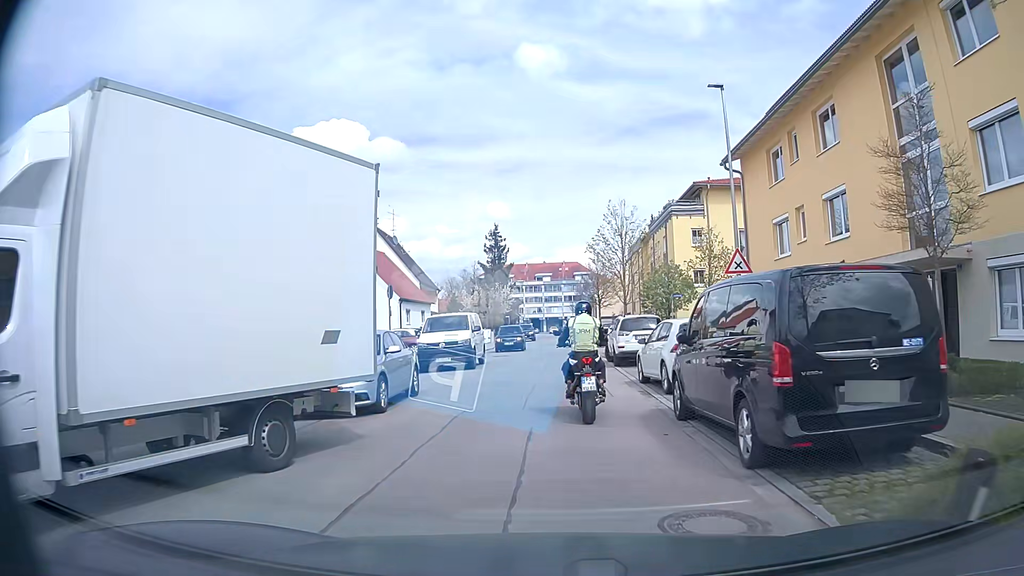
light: Day
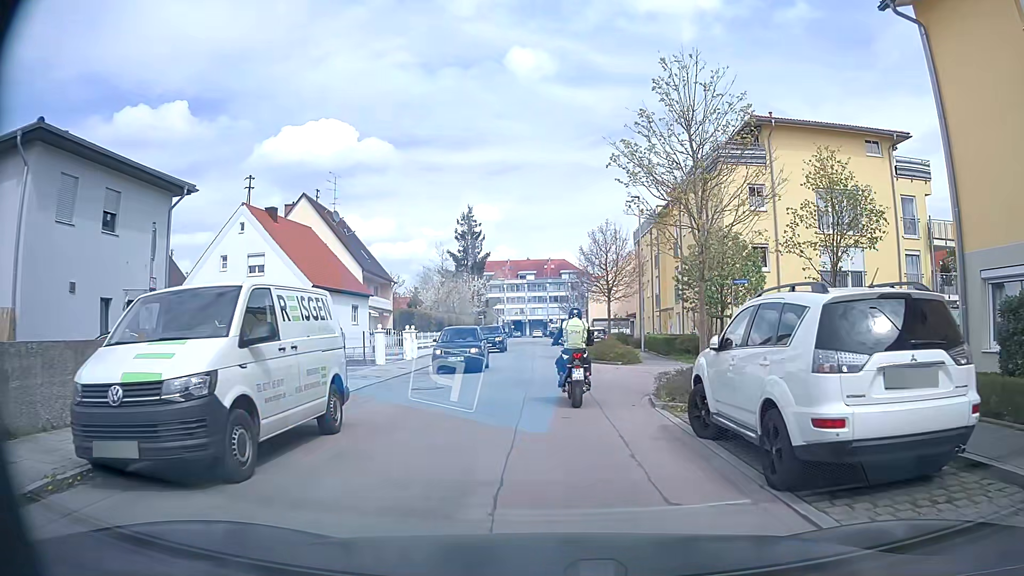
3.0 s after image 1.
(-0.3, +16.9) m; -1°
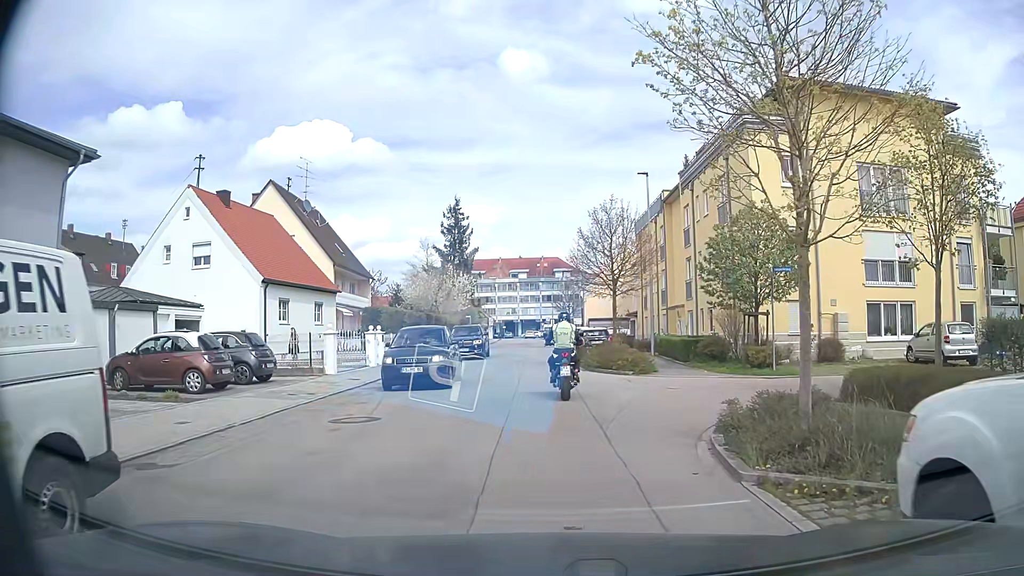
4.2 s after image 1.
(+0.1, +5.6) m; 0°
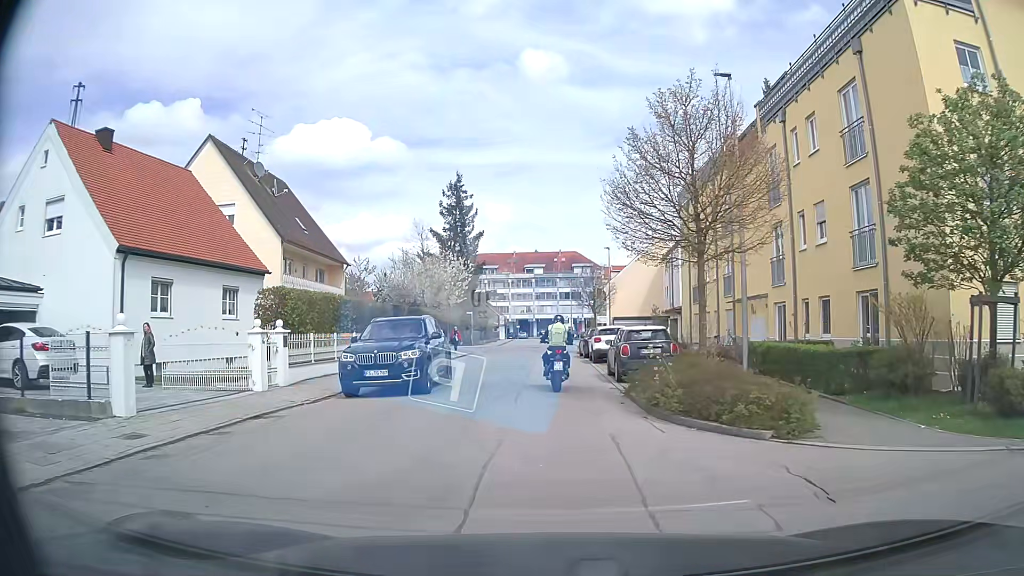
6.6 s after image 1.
(+0.2, +12.5) m; -1°
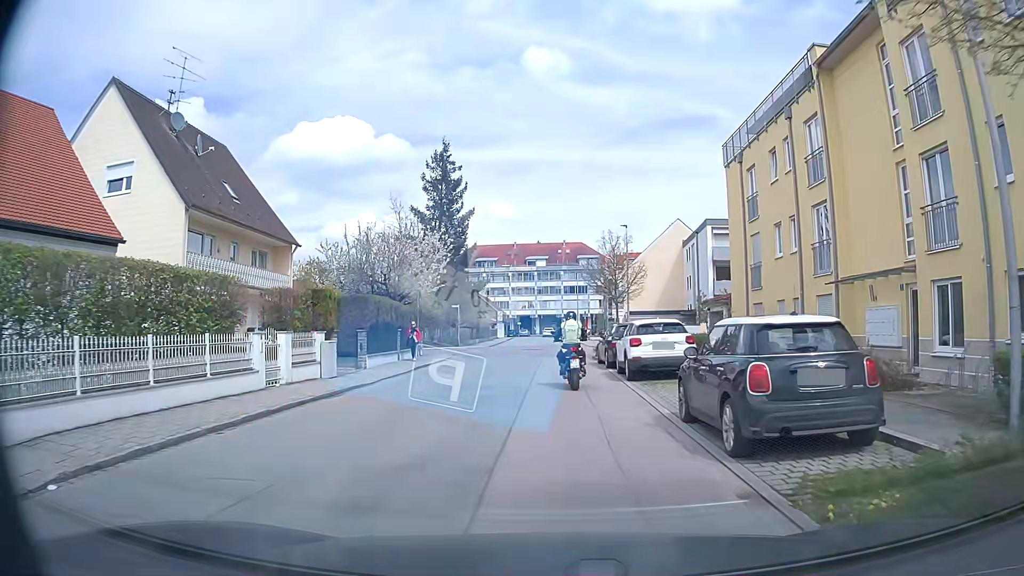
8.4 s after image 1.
(+0.2, +10.9) m; +1°
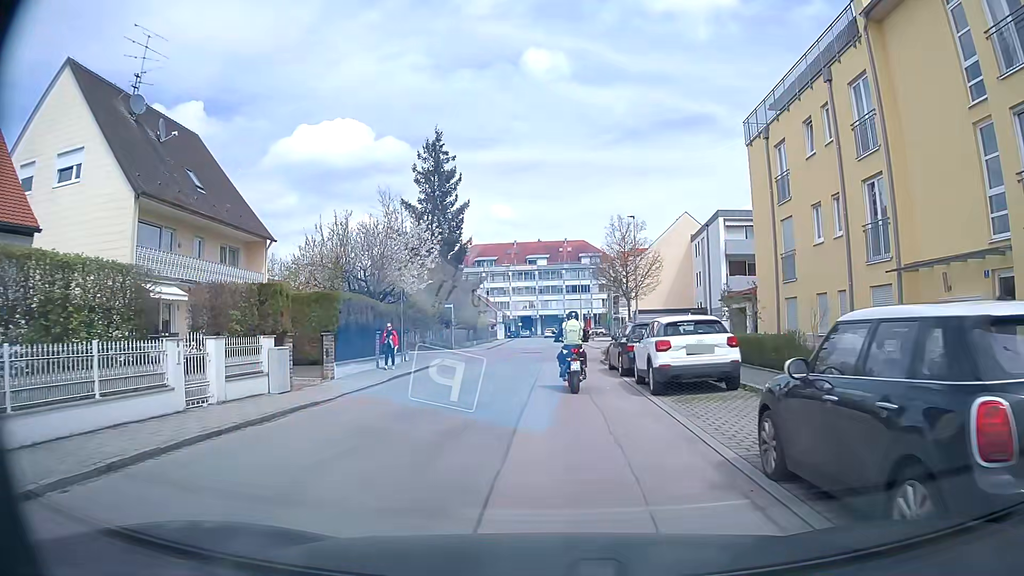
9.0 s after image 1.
(0.0, +3.8) m; 0°
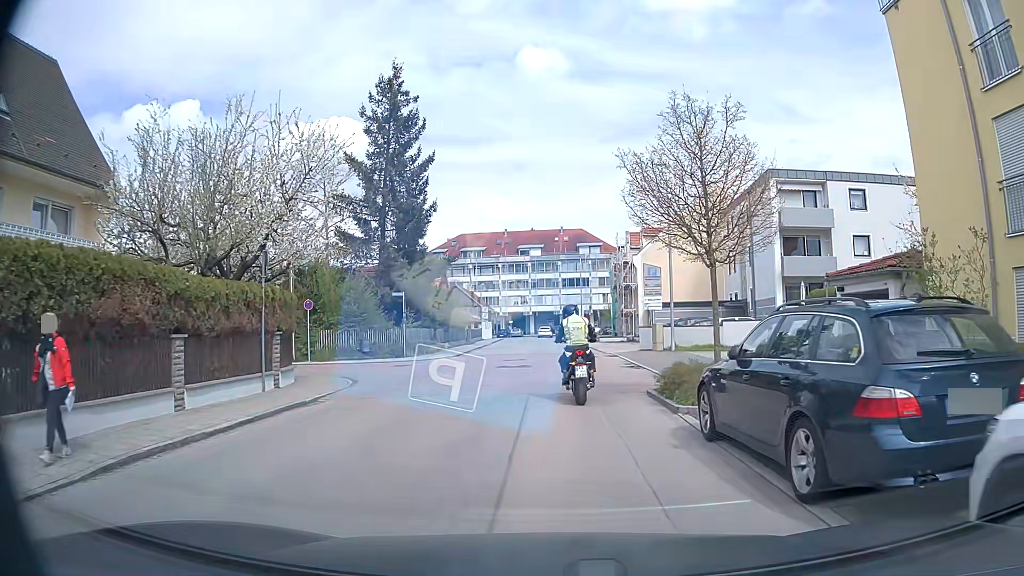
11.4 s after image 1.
(-0.1, +13.5) m; 0°
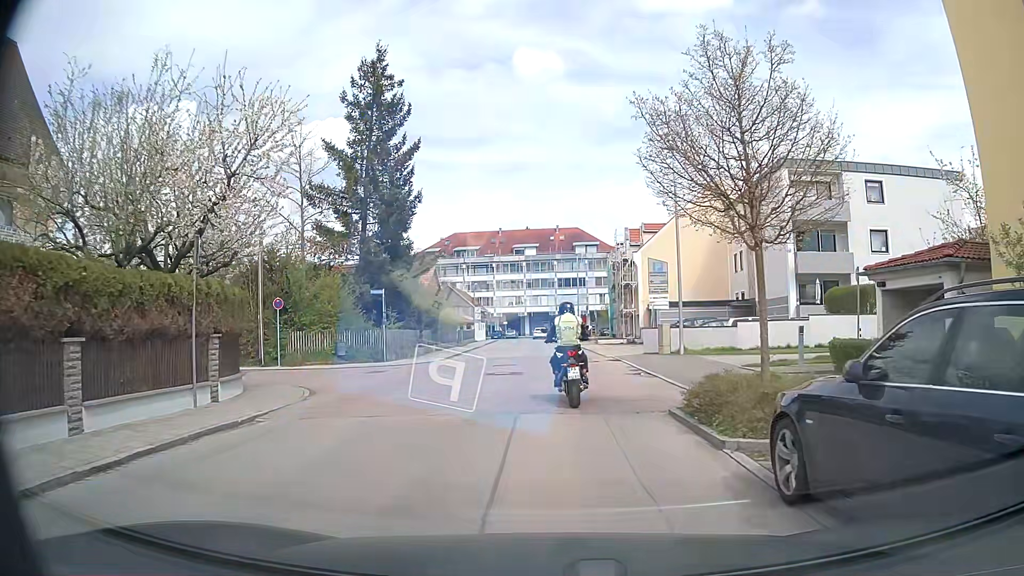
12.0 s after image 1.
(0.0, +2.9) m; 0°
